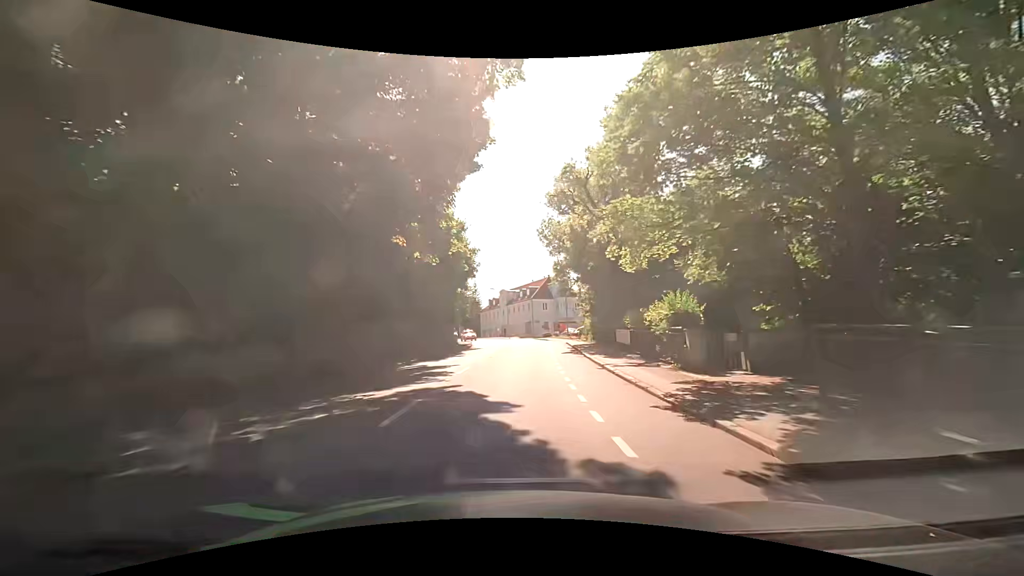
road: tertiary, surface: asphalt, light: Day
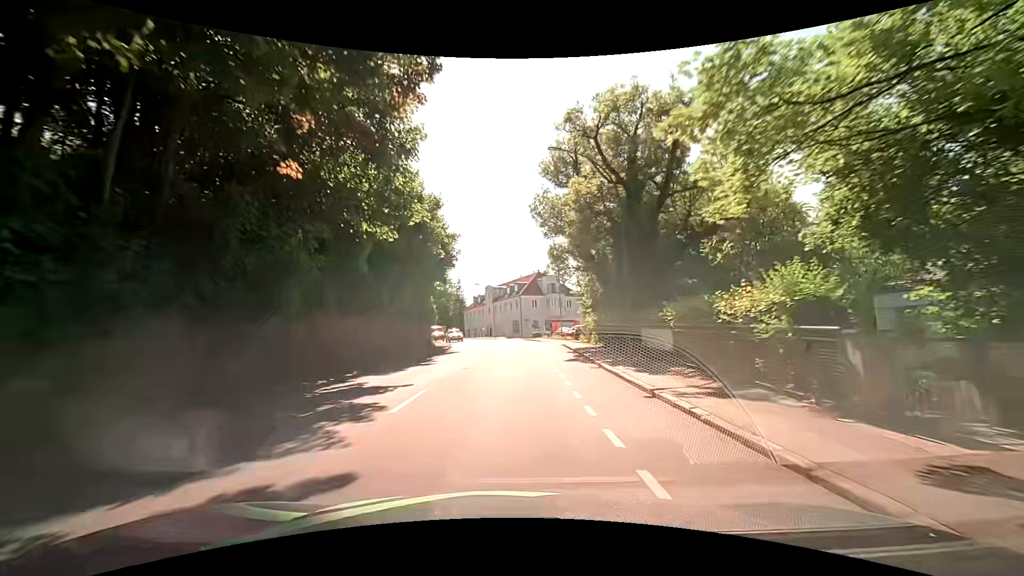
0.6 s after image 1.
(+0.1, +7.6) m; +2°
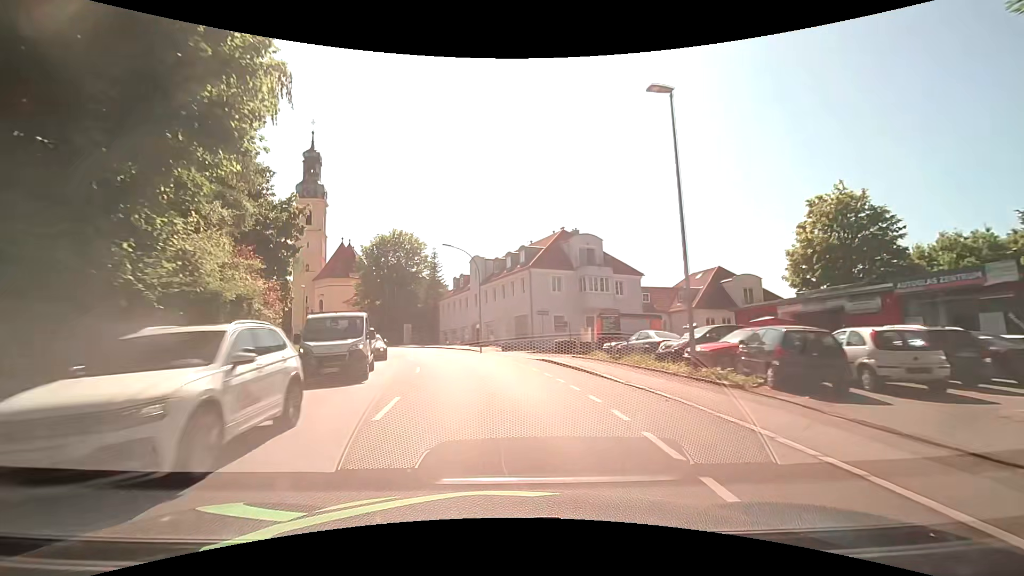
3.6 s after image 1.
(+0.6, +38.1) m; -1°
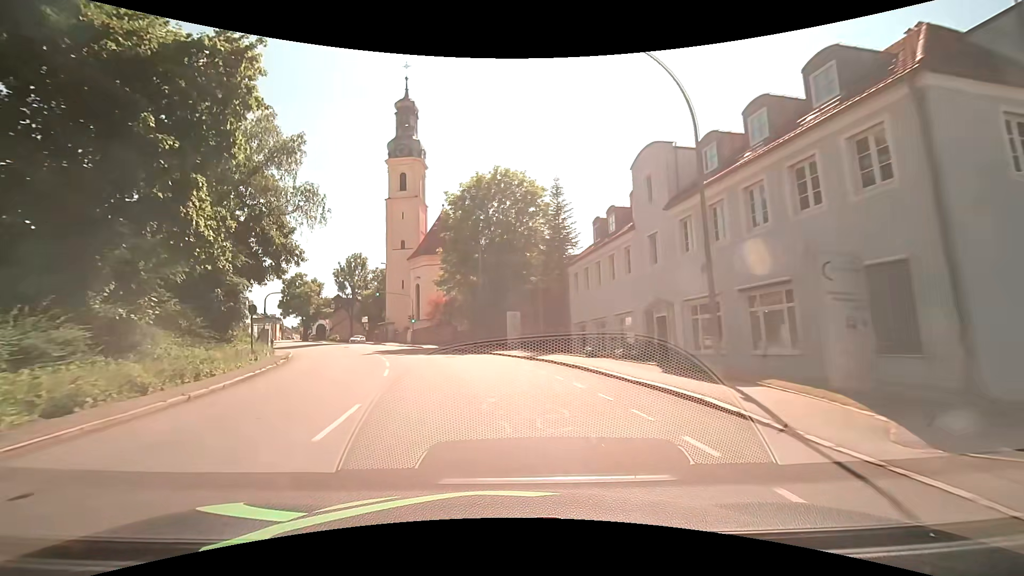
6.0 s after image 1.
(-3.2, +30.2) m; -14°
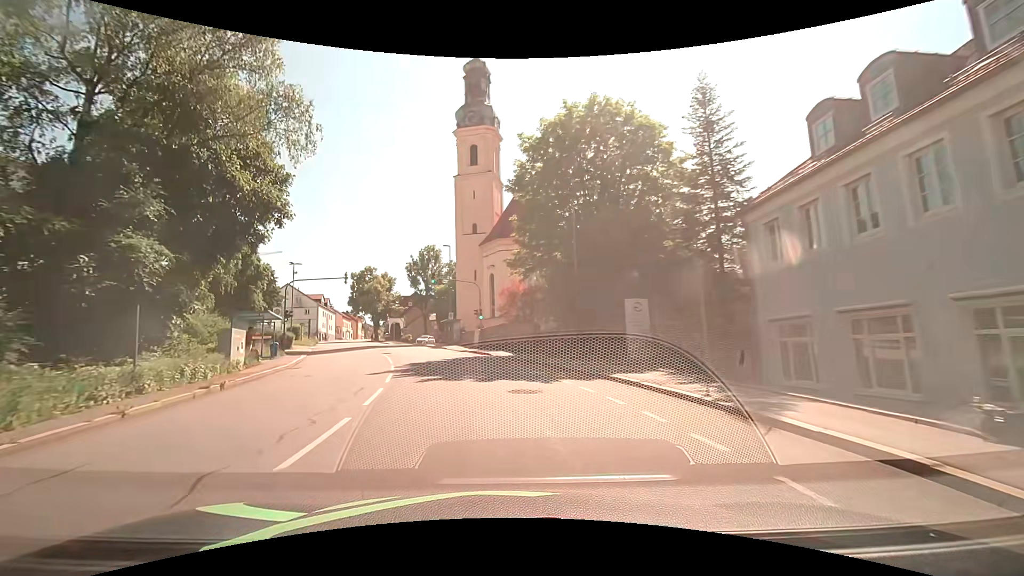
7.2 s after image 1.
(-1.4, +15.1) m; -10°
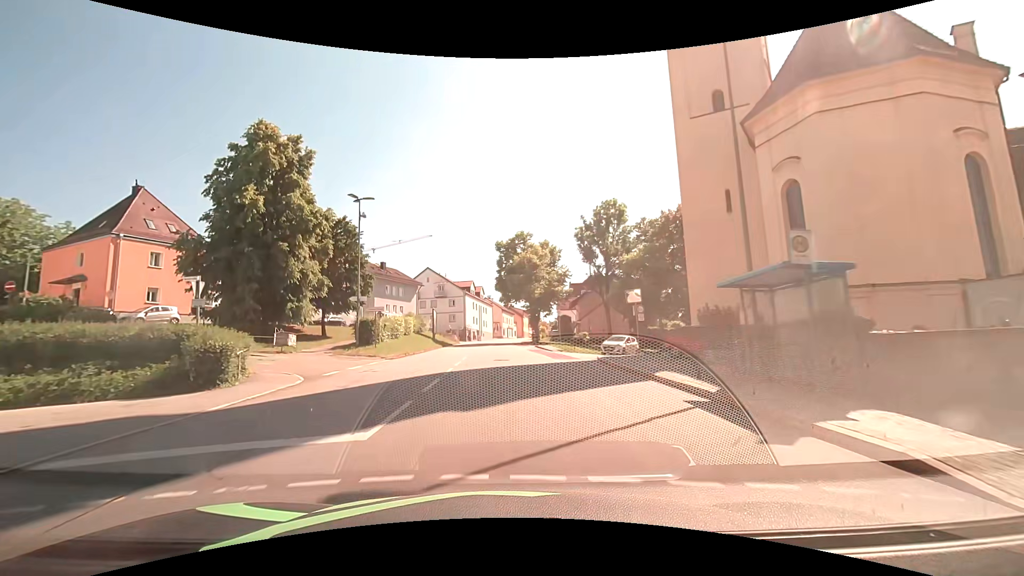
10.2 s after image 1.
(-7.5, +37.0) m; -20°
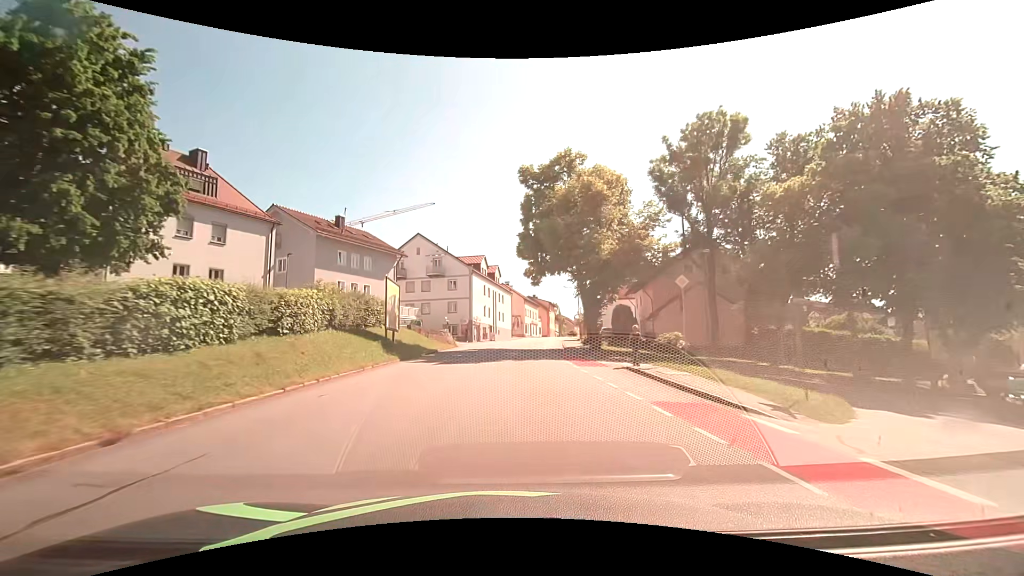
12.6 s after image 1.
(-1.0, +30.5) m; -3°
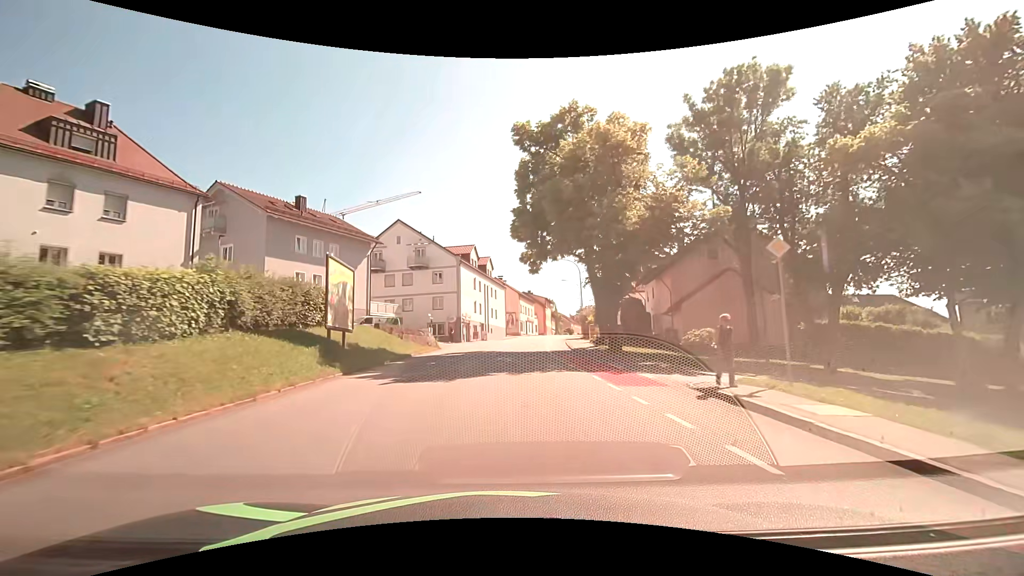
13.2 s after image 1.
(+0.1, +7.7) m; +1°
(0, +10) (+1, +20) (+1, +30) (+2, +40) (+3, +50) (+5, +60) (+7, +70) (+9, +79) (+10, +89) (+13, +99) m
